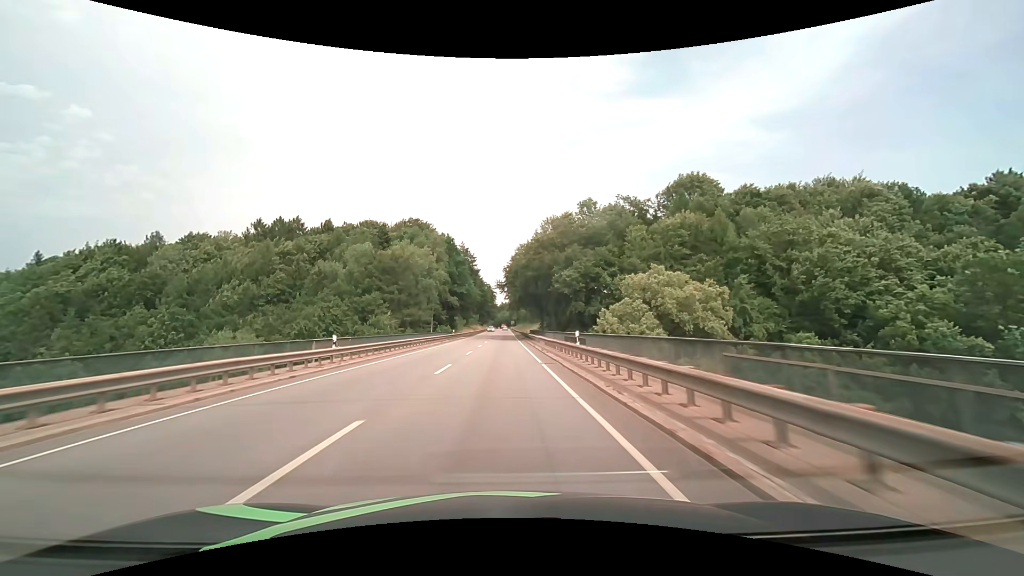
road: primary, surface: asphalt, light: Day
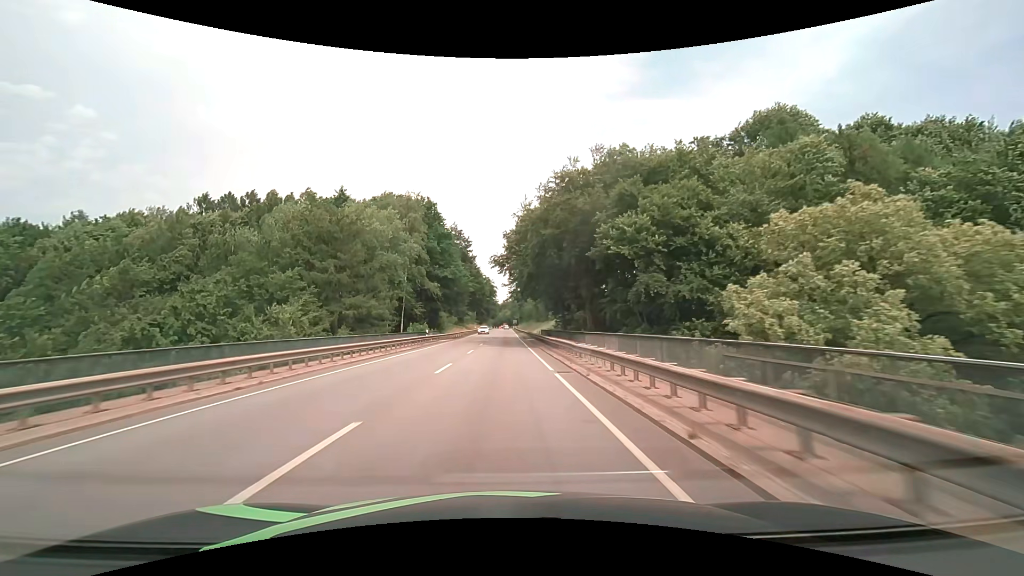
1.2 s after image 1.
(0.0, +24.3) m; 0°
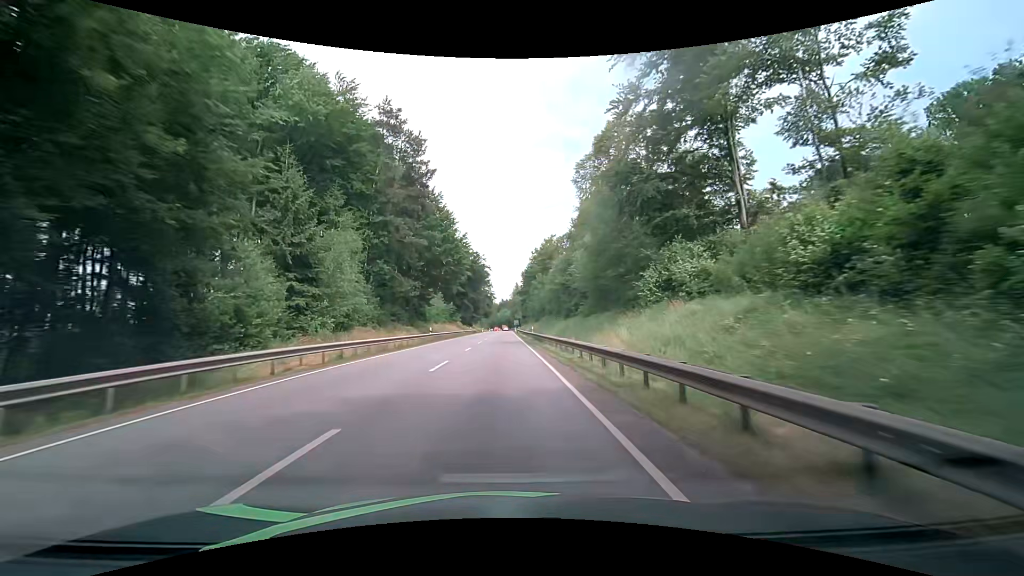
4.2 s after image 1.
(+0.1, +60.6) m; 0°
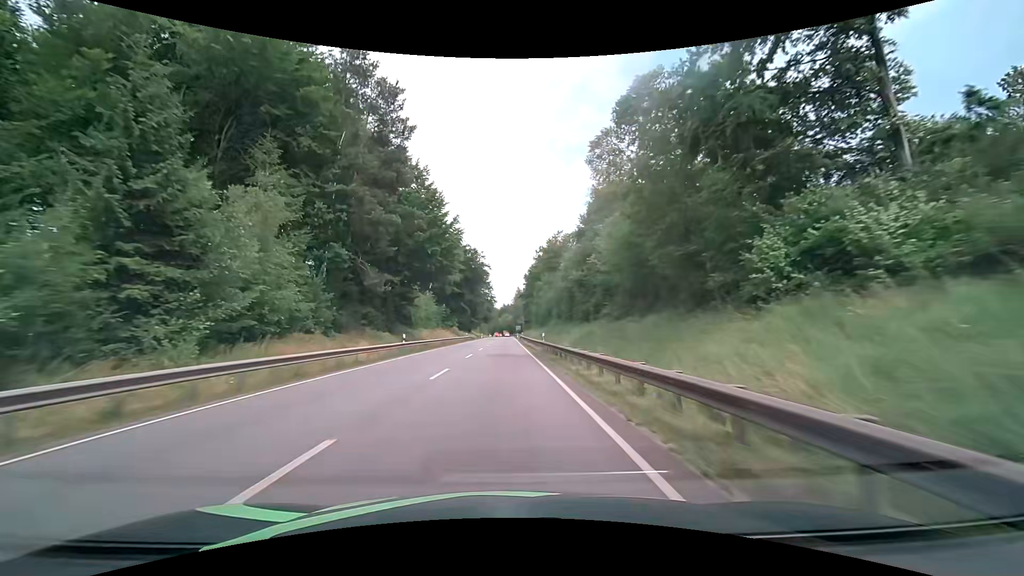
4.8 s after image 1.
(0.0, +12.2) m; 0°
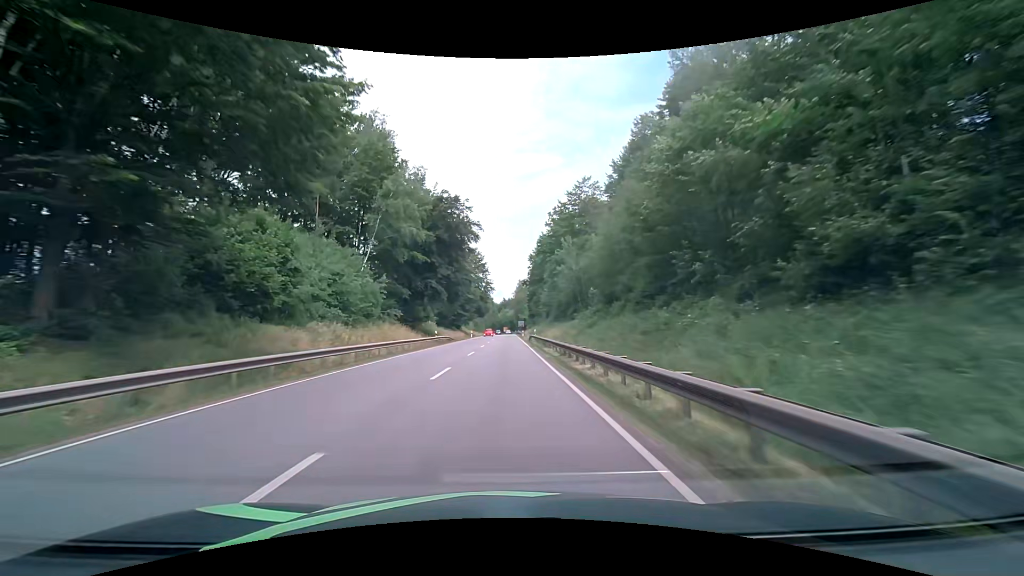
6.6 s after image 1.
(-0.1, +36.7) m; 0°
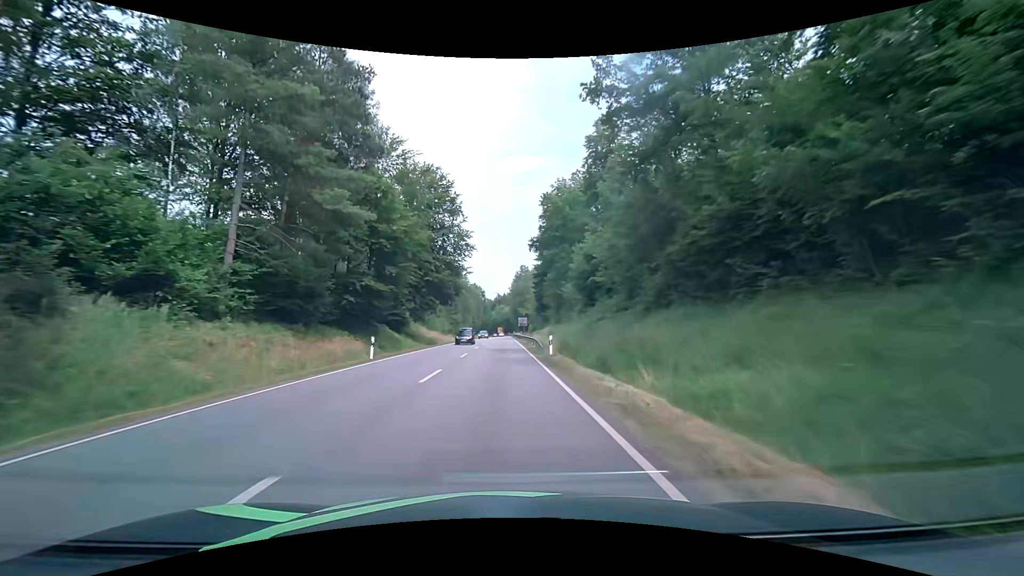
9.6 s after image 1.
(+0.5, +60.7) m; +1°
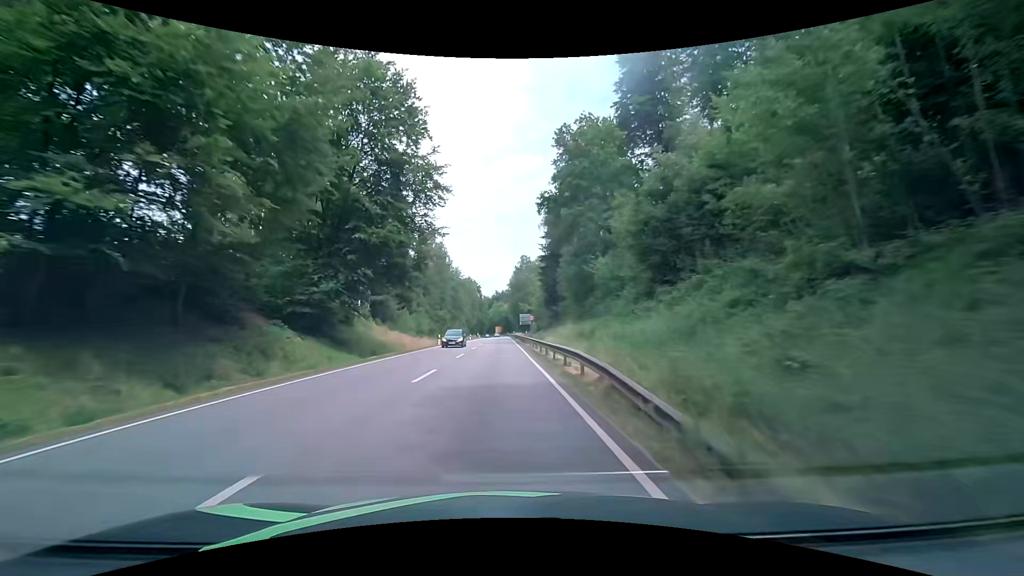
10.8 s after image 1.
(0.0, +23.9) m; 0°
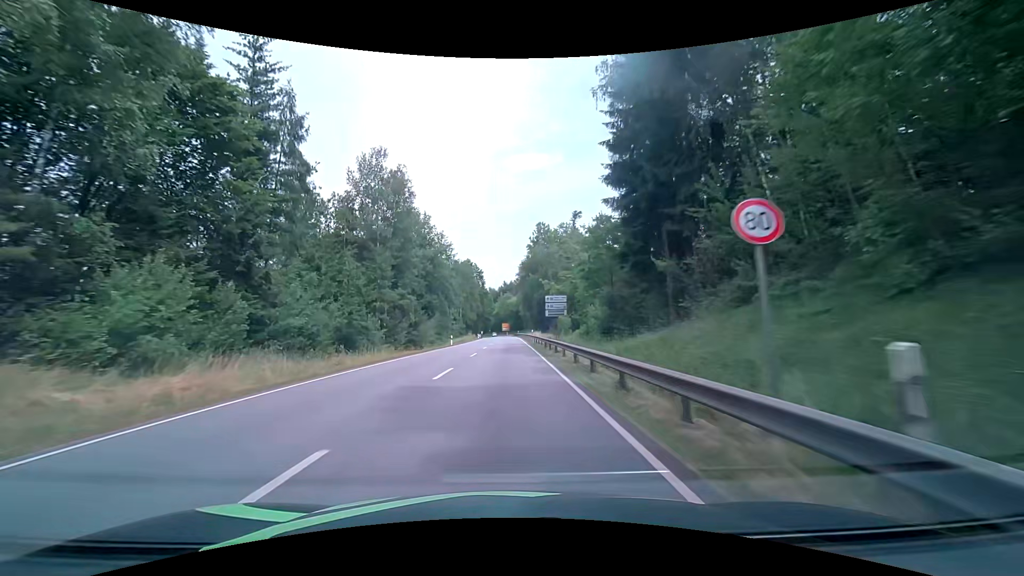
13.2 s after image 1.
(-0.5, +47.2) m; -1°
(0, +10) (0, +20) (0, +30) (0, +40) (0, +50) (0, +60) (0, +70) (0, +80) (0, +90) (0, +100) m
